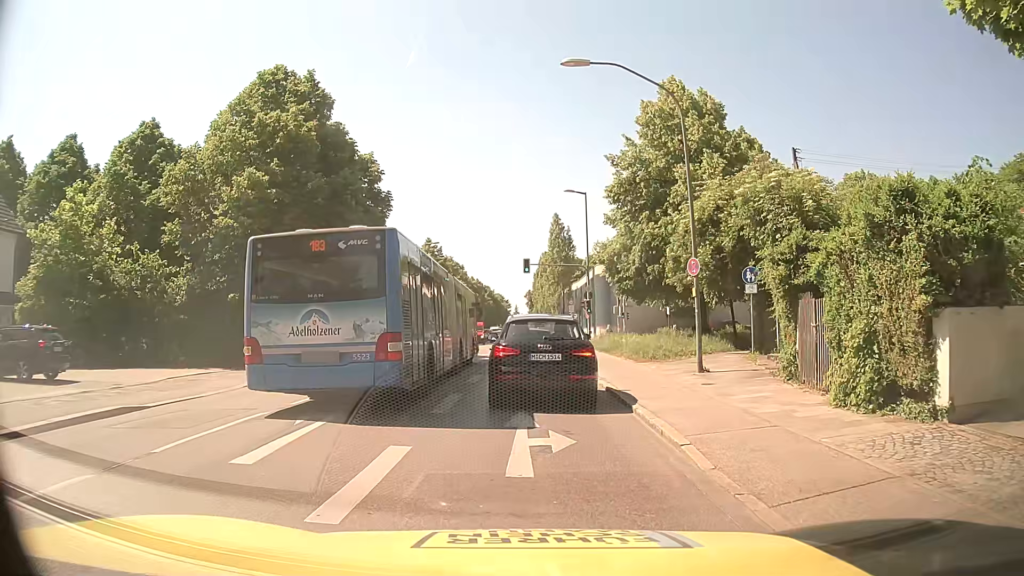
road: secondary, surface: asphalt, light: Day
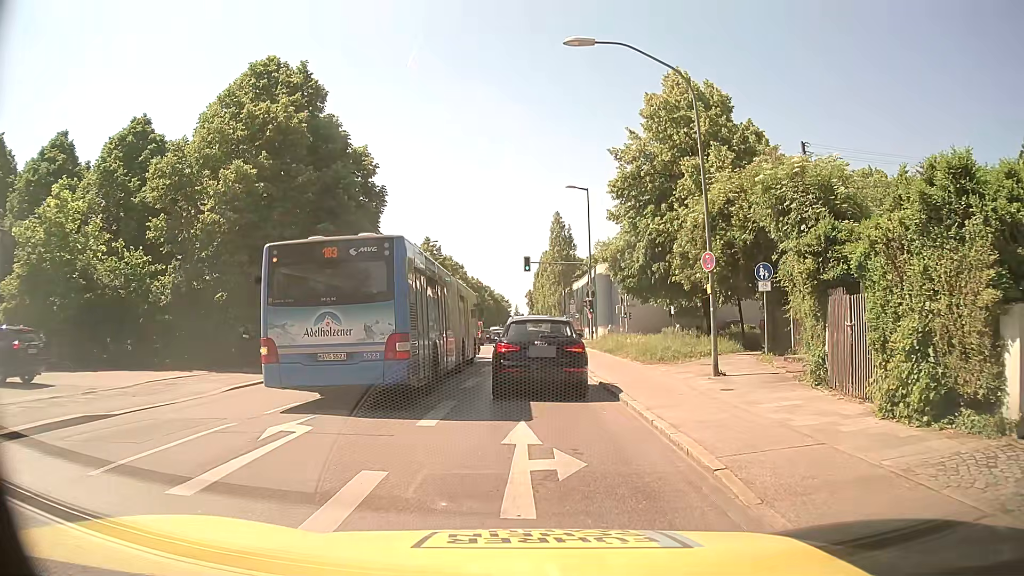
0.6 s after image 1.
(0.0, +1.4) m; +1°
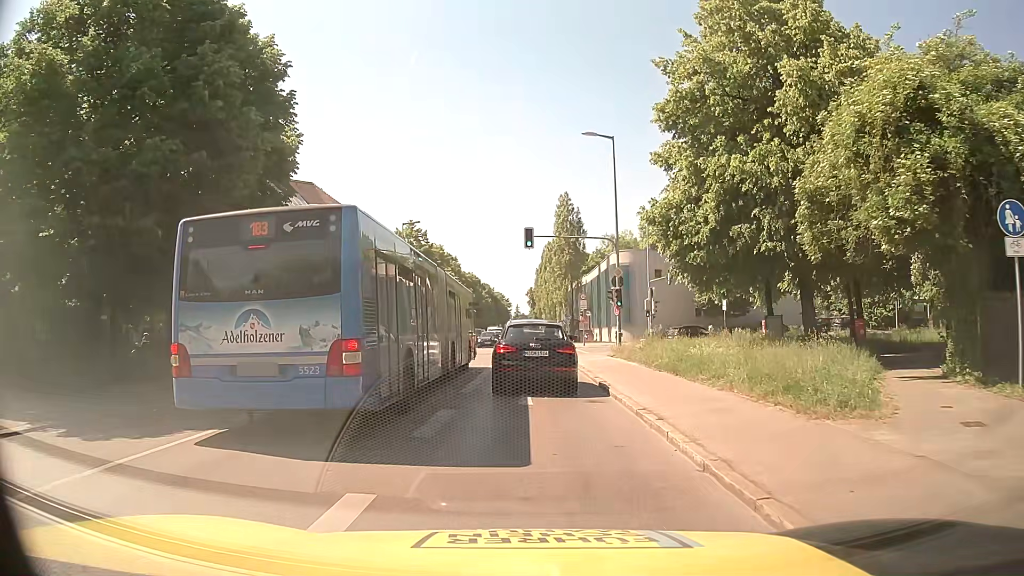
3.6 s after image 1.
(+0.1, +13.1) m; 0°
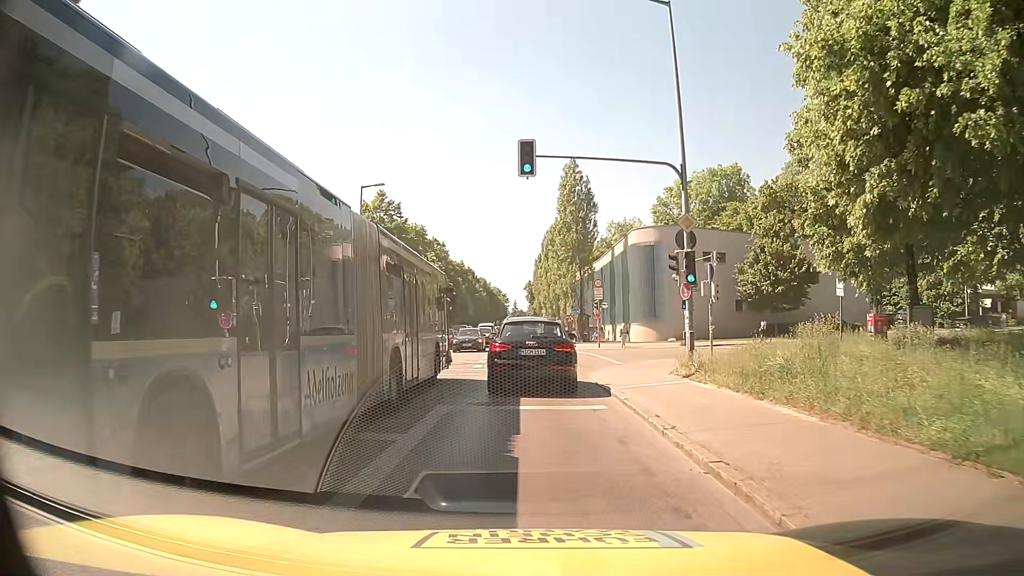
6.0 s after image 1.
(0.0, +14.3) m; 0°
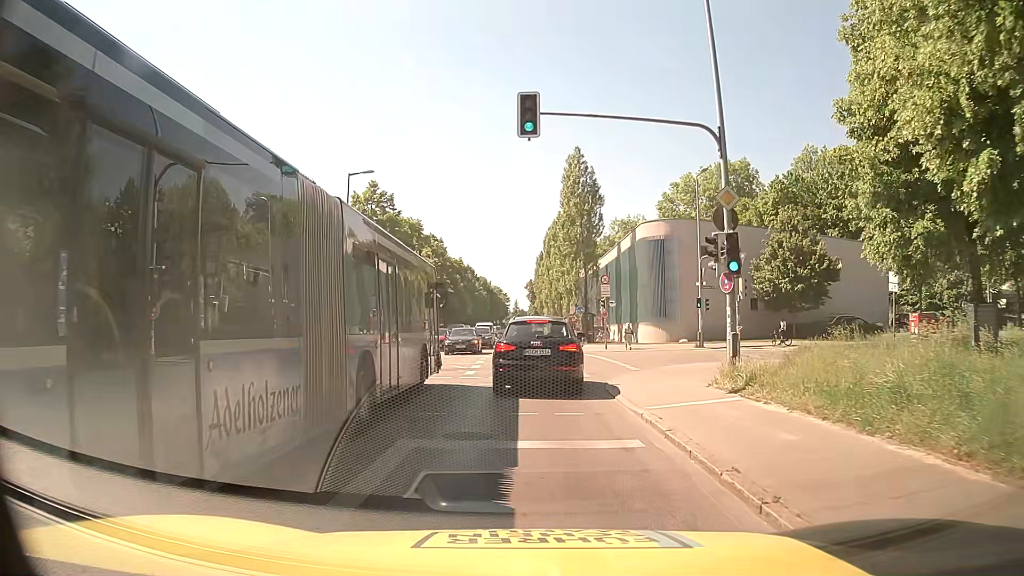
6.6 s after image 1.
(0.0, +3.6) m; 0°
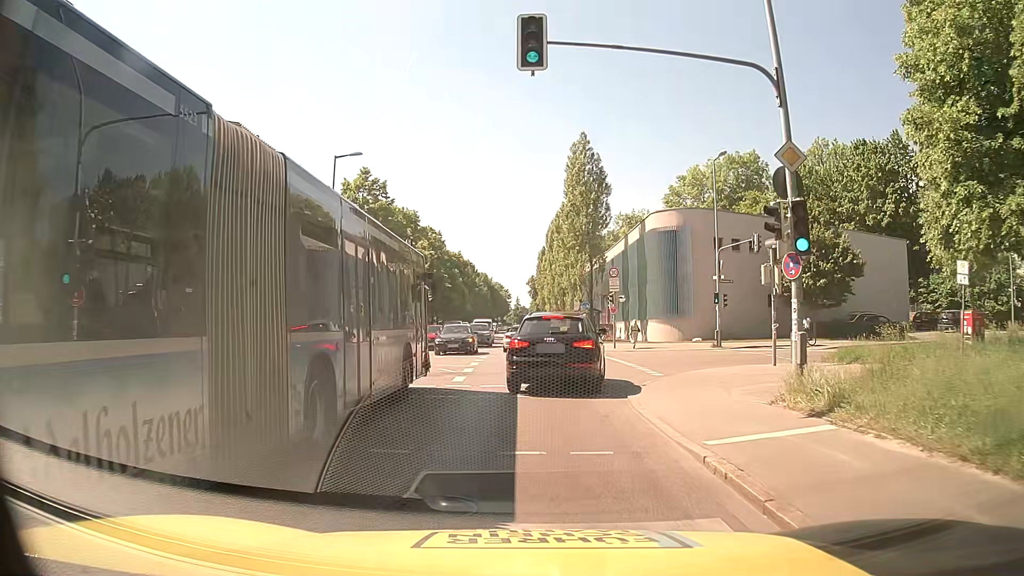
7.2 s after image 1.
(0.0, +3.5) m; 0°
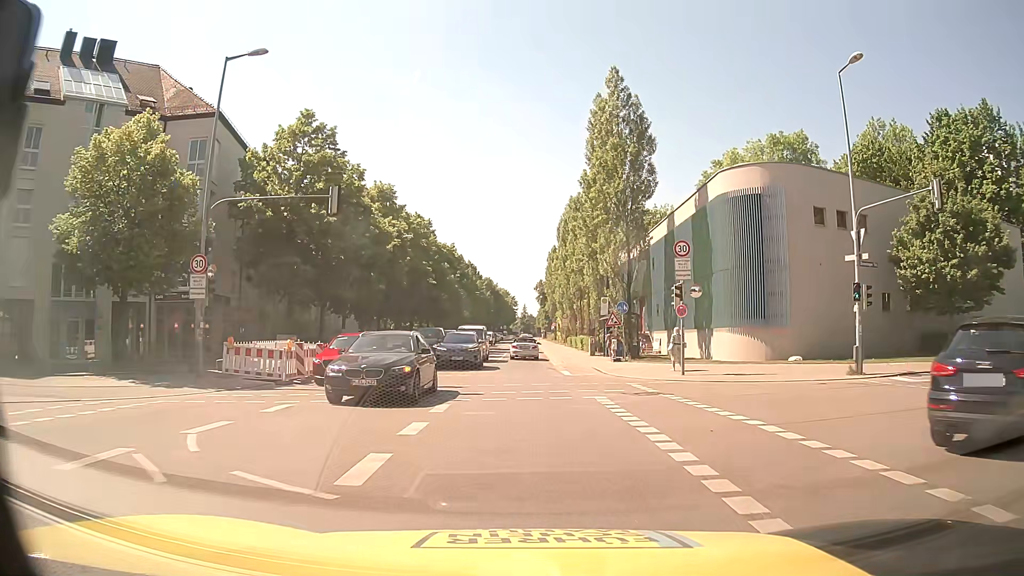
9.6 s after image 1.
(-0.1, +16.2) m; 0°
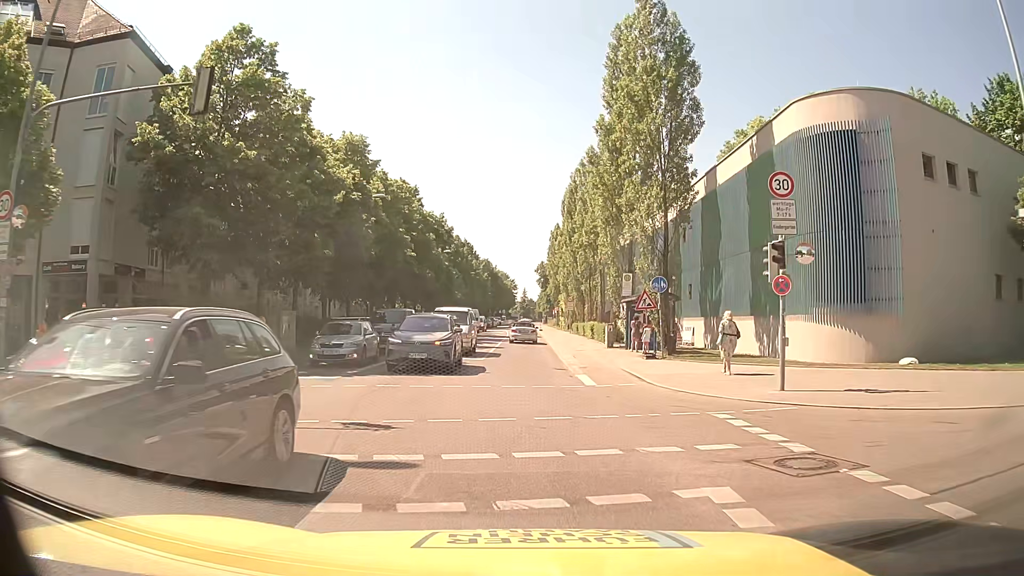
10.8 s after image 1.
(-0.1, +9.6) m; -1°
(0, +10) (0, +20) (0, +30) (0, +40) (0, +50) (0, +60) (-1, +70) (-1, +80) (-1, +90) (-1, +100) m
